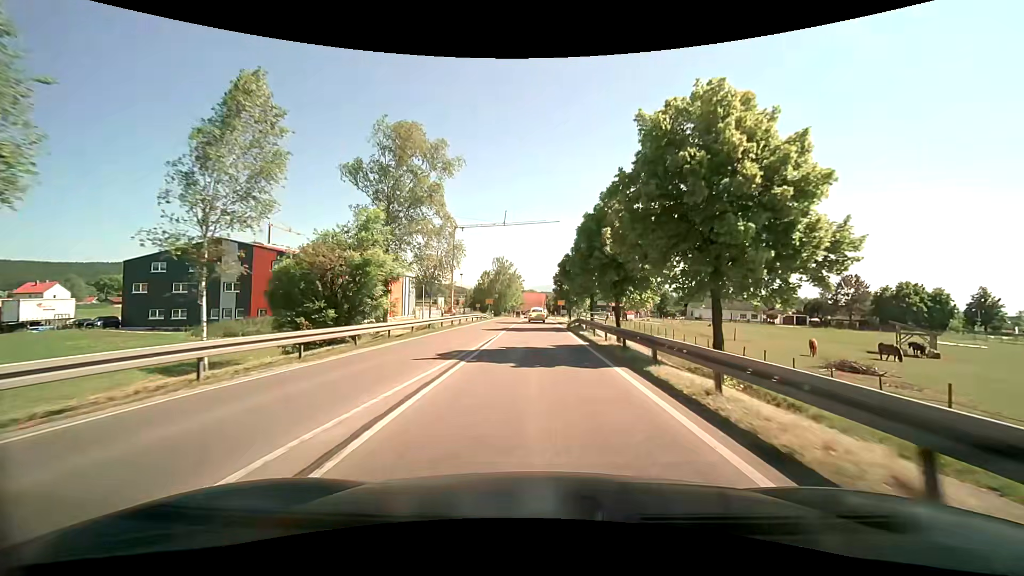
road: primary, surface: asphalt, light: Day
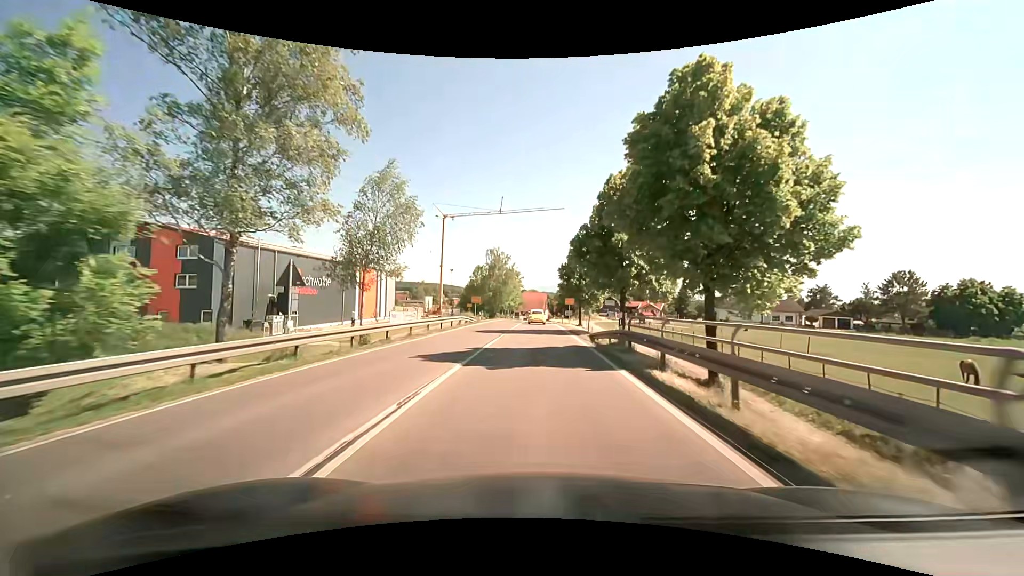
(0.0, +16.6) m; 0°
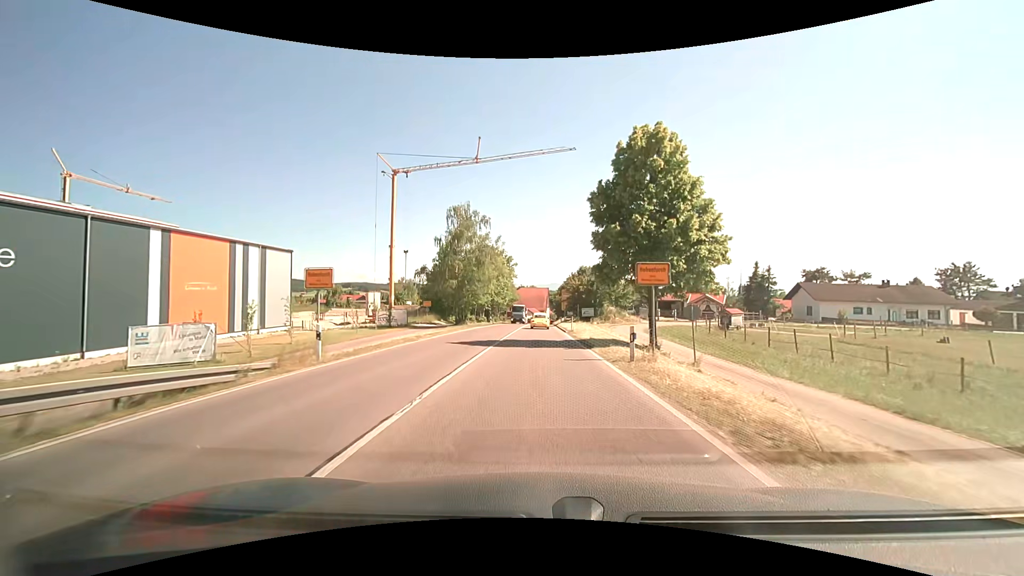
(0.0, +39.7) m; 0°
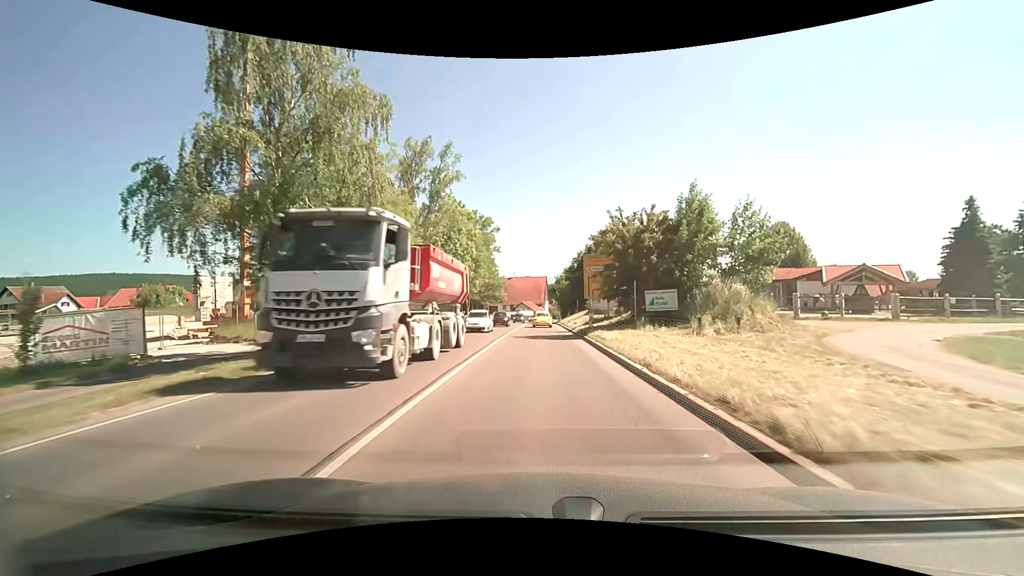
(+0.5, +38.9) m; +1°
(0, +10) (0, +20) (0, +30) (0, +40) (0, +50) (0, +60) (0, +70) (0, +80) (+1, +90) (+1, +100) m
